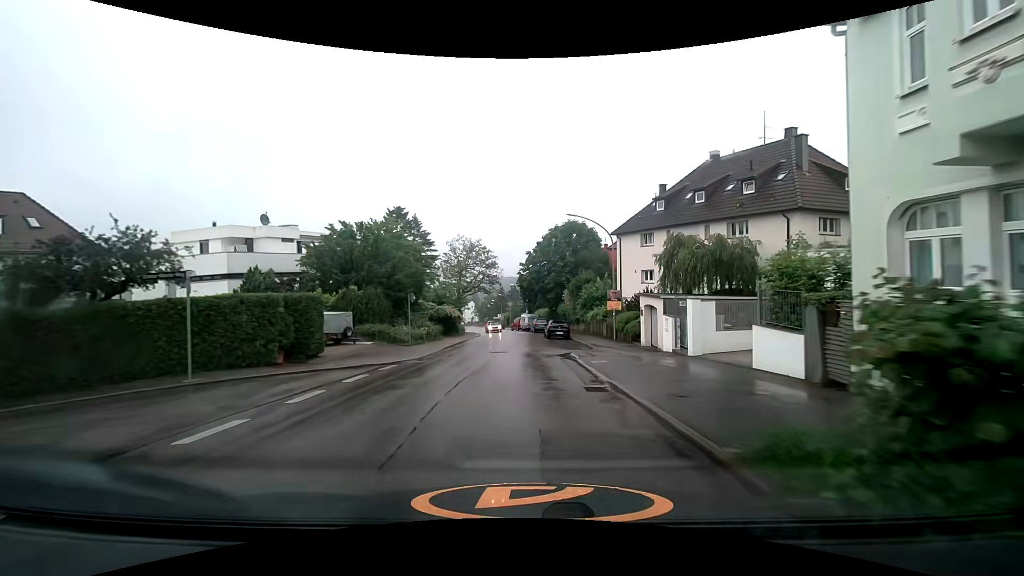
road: tertiary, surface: asphalt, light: Day
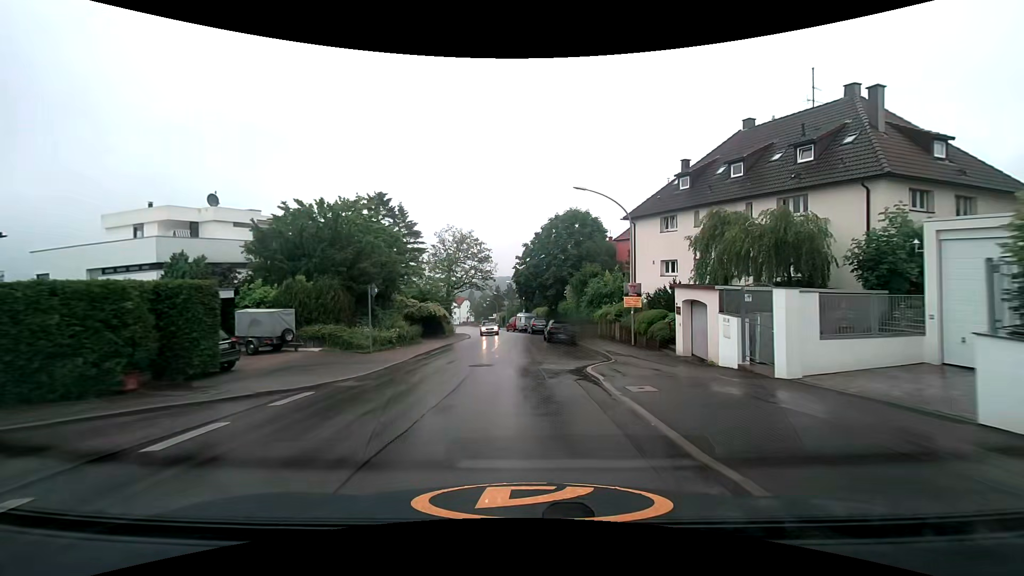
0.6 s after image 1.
(+0.1, +6.3) m; 0°
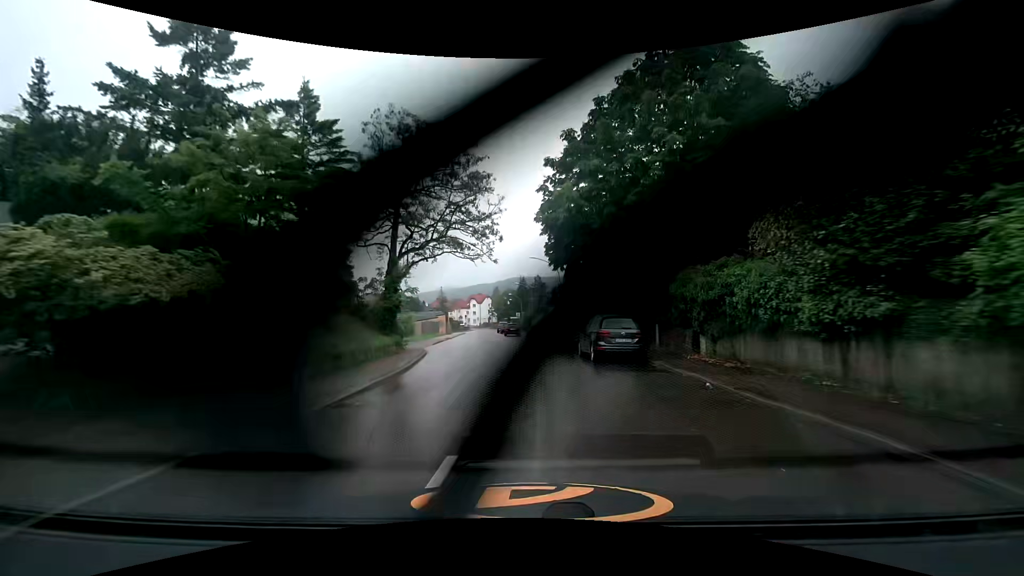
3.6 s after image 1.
(+0.1, +32.2) m; -2°
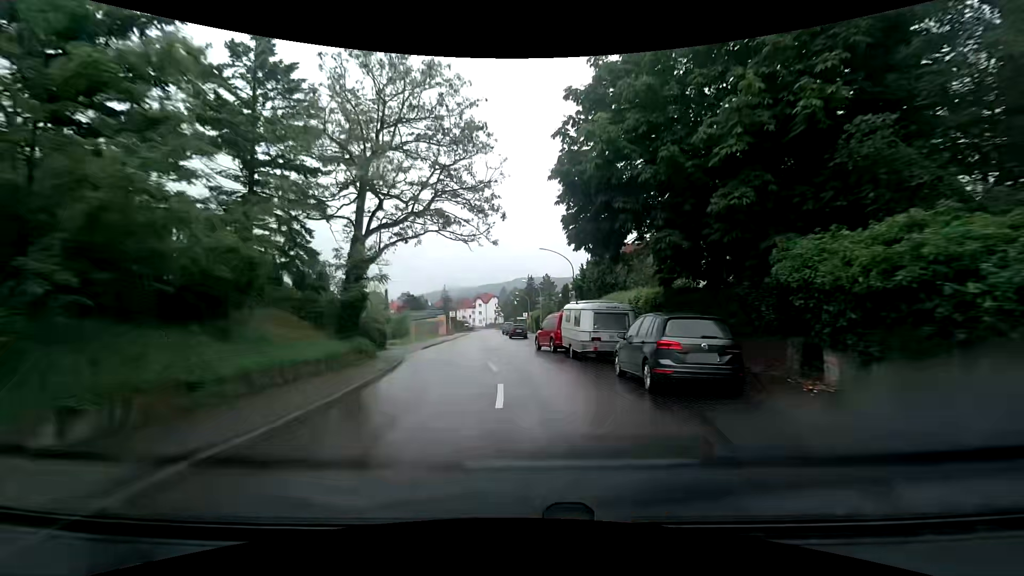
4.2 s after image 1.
(0.0, +6.6) m; 0°
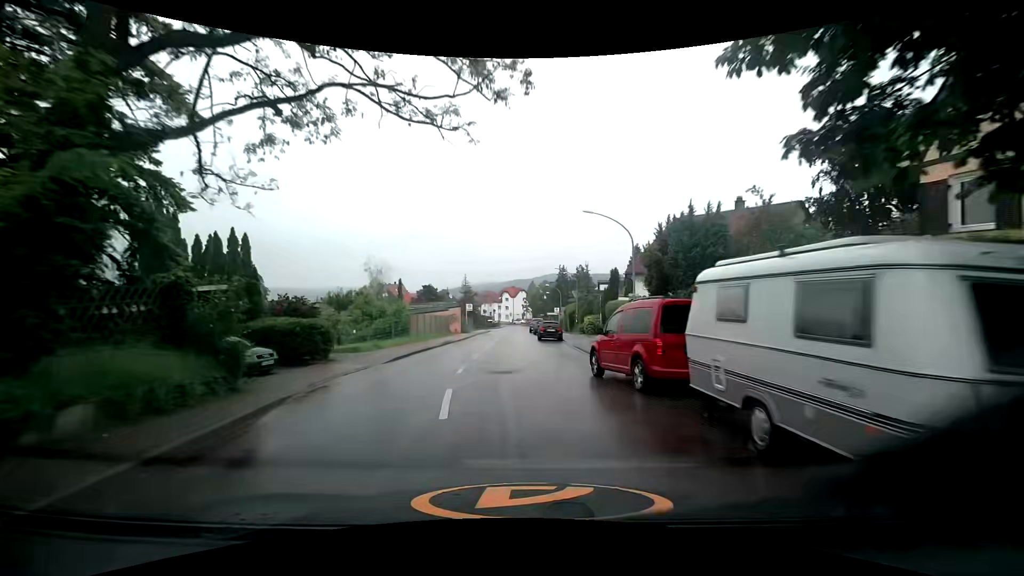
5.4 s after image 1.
(-0.5, +13.2) m; -4°
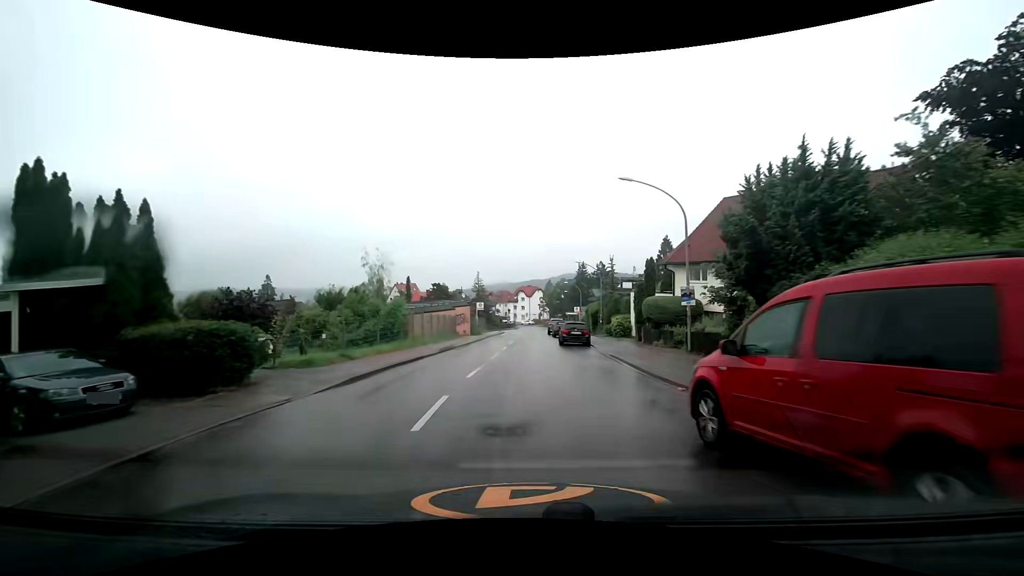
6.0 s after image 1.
(-0.1, +6.7) m; -1°
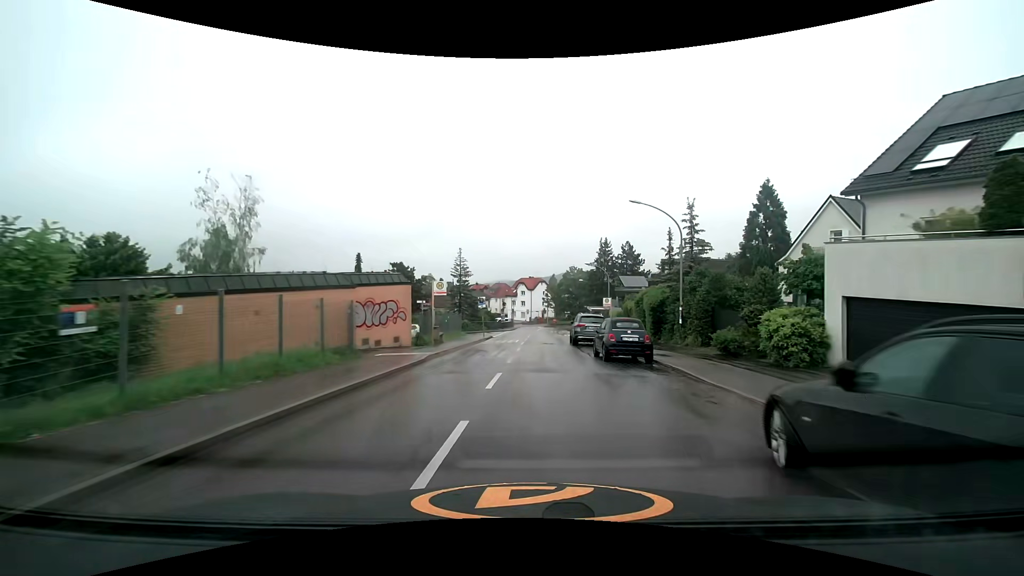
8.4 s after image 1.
(-0.7, +27.3) m; -2°
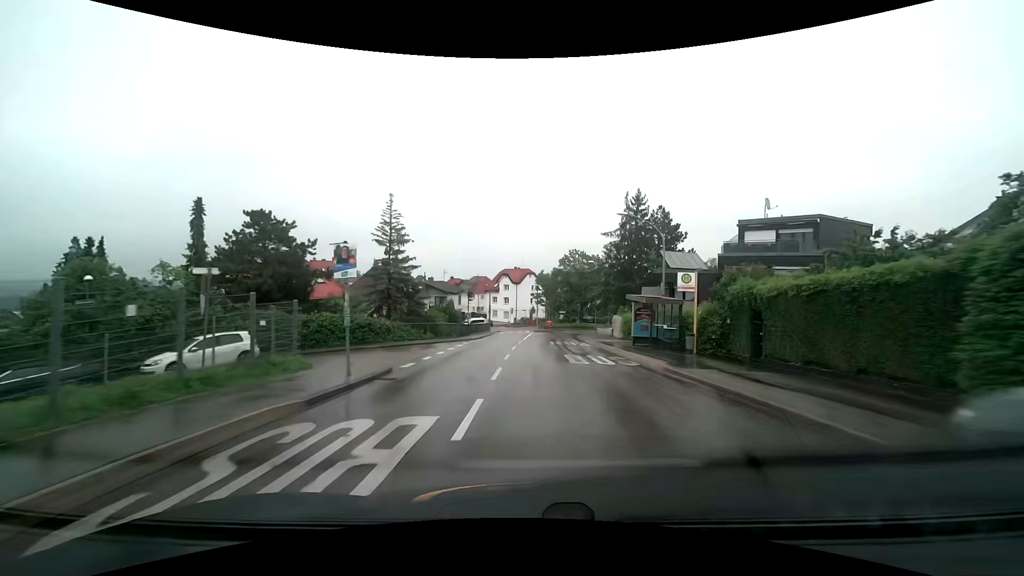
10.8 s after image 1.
(+0.7, +28.2) m; +2°
